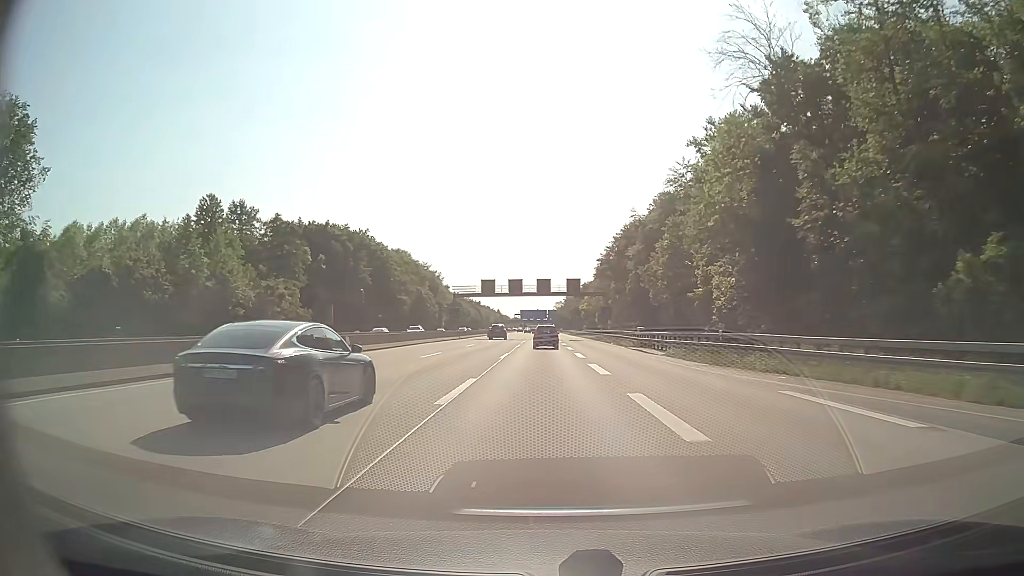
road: motorway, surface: asphalt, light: Day
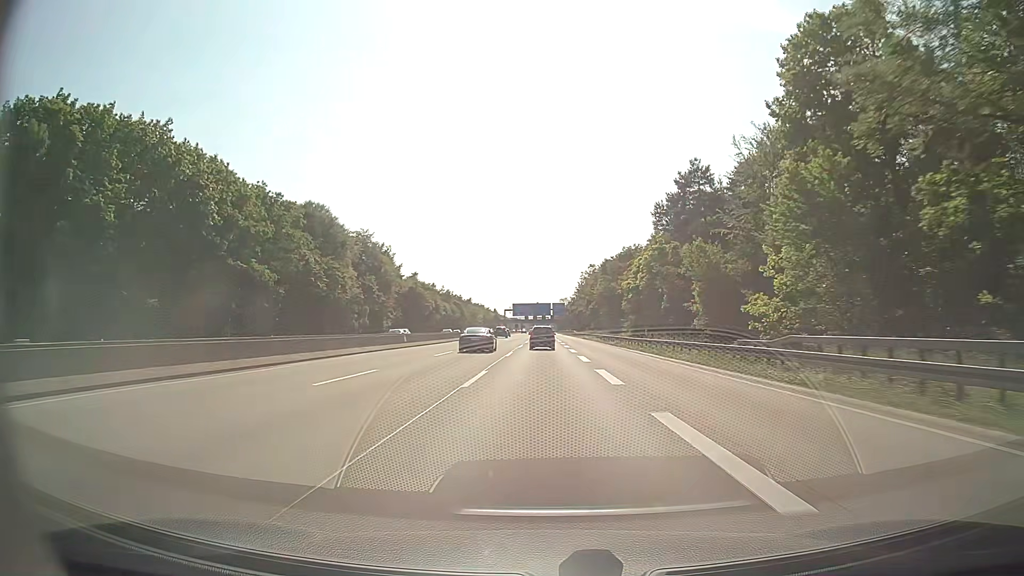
(-0.1, +87.2) m; 0°
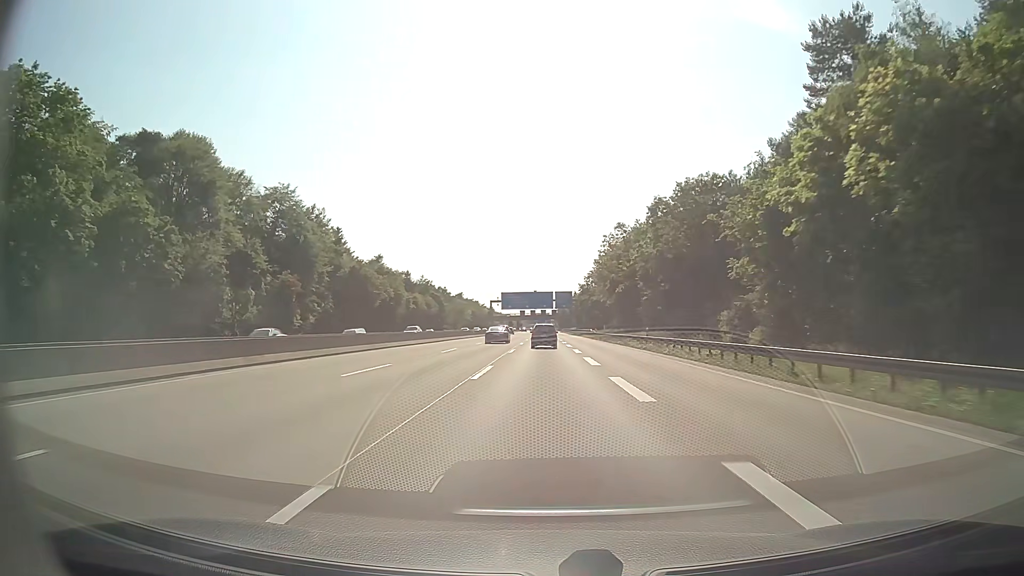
(-0.2, +52.4) m; 0°
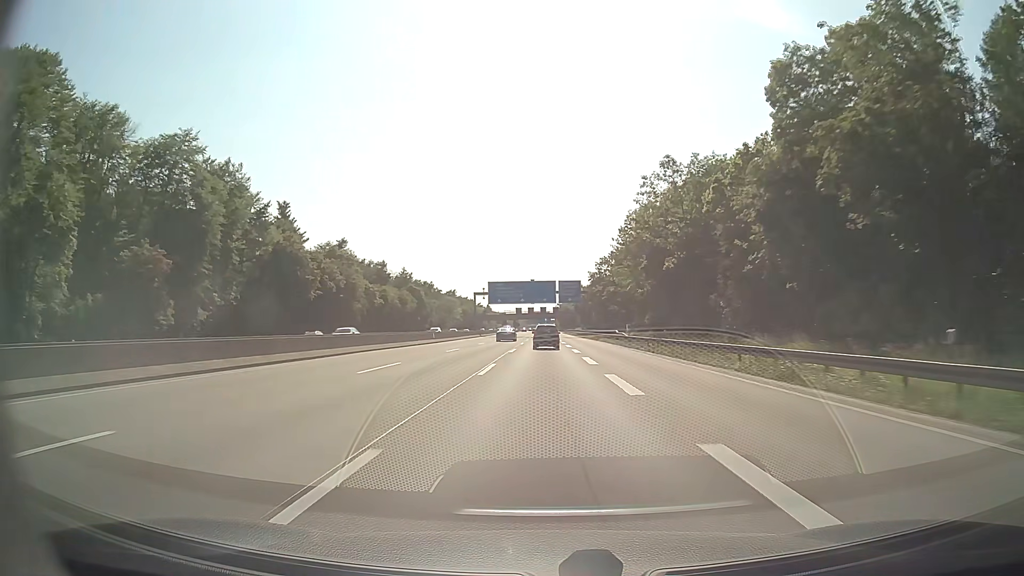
(0.0, +34.8) m; 0°
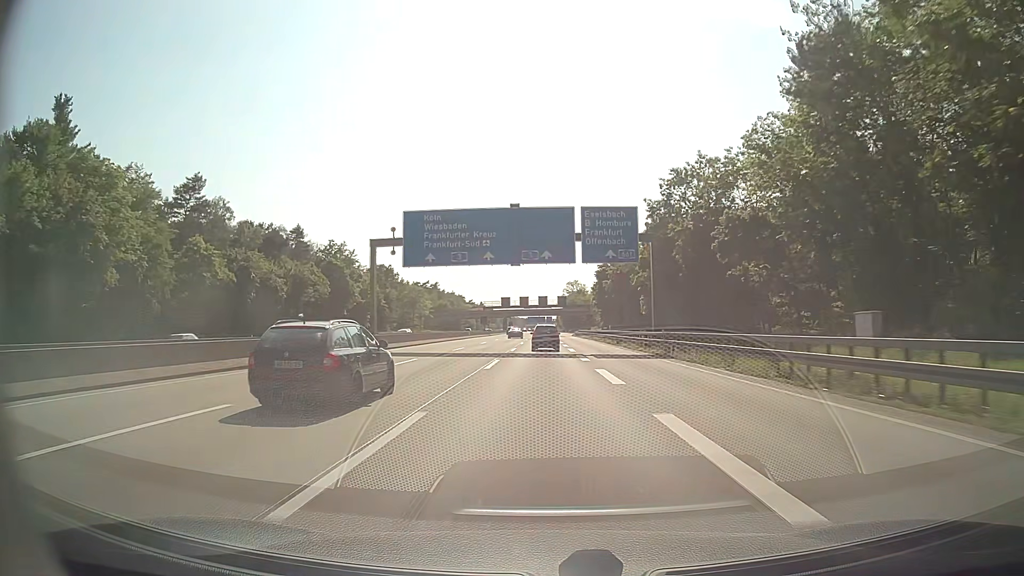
(+0.1, +69.0) m; 0°
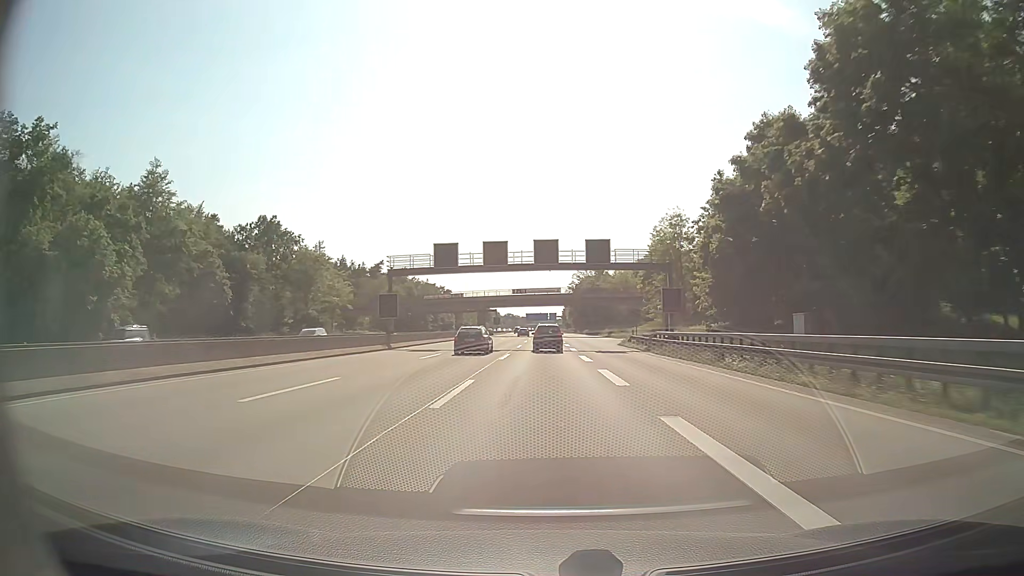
(-0.2, +84.1) m; 0°
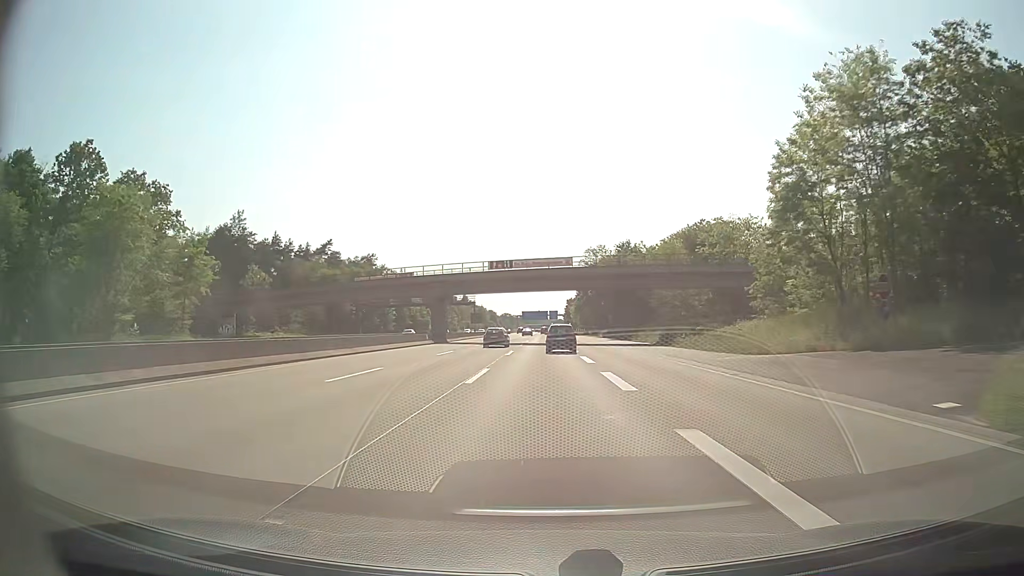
(0.0, +49.2) m; 0°
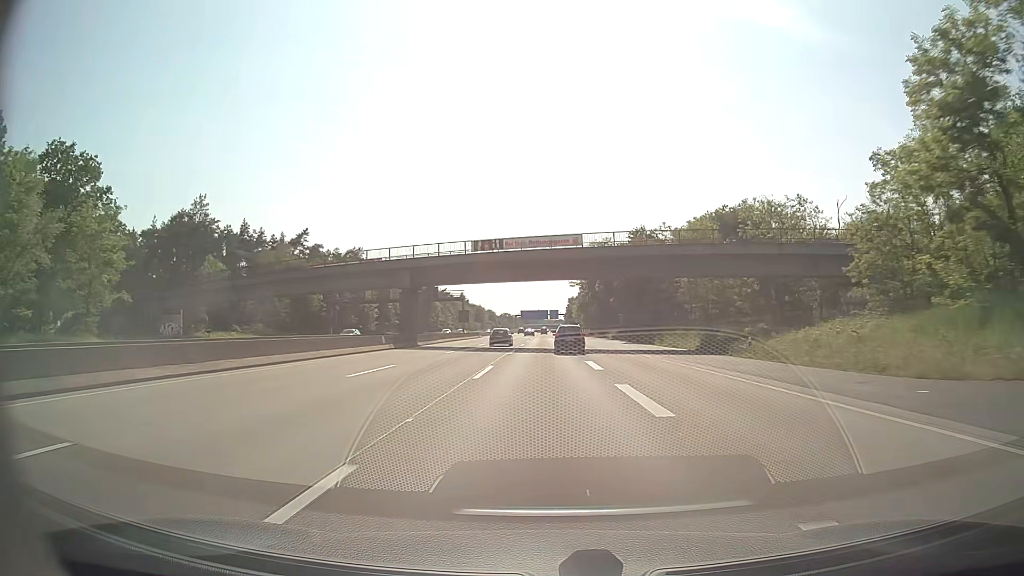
(-0.1, +16.2) m; 0°
